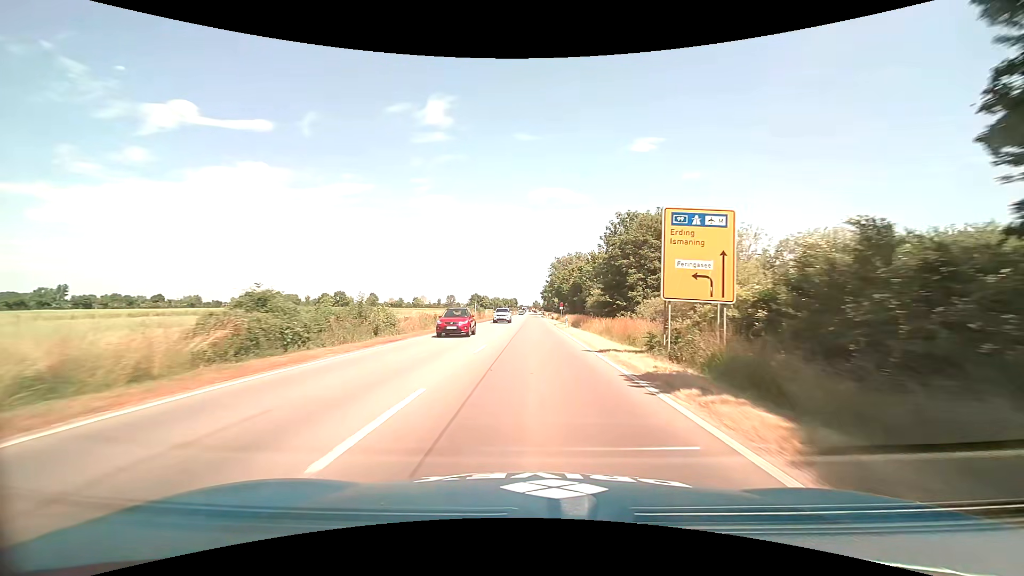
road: primary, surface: asphalt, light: Day
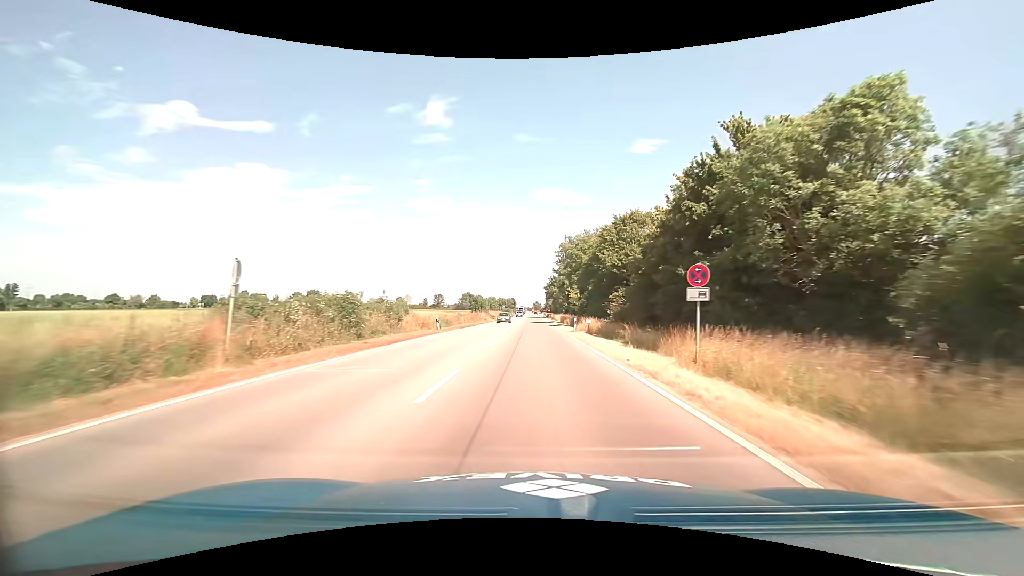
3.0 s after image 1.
(-0.4, +55.8) m; 0°
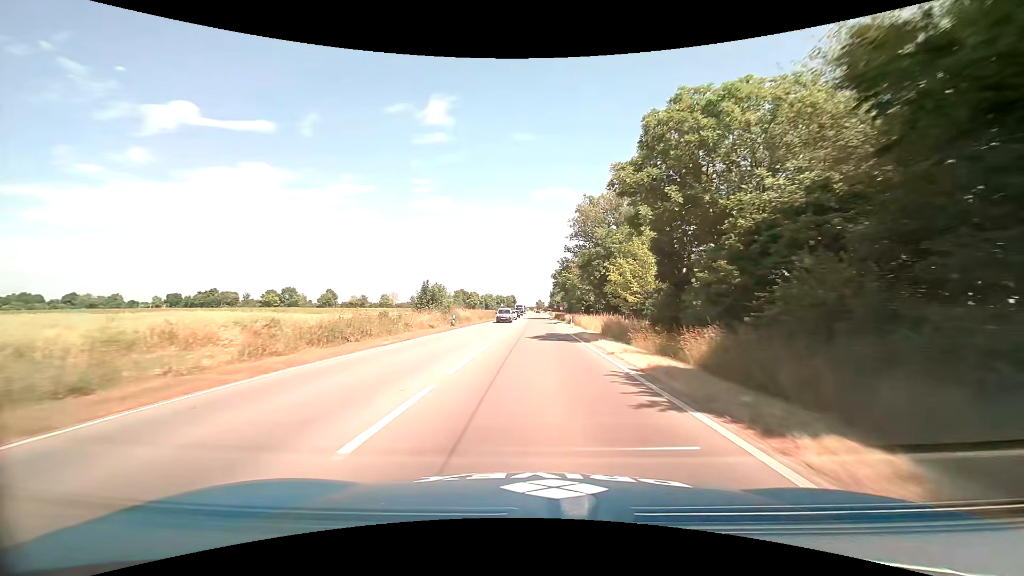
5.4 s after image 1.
(0.0, +44.4) m; 0°
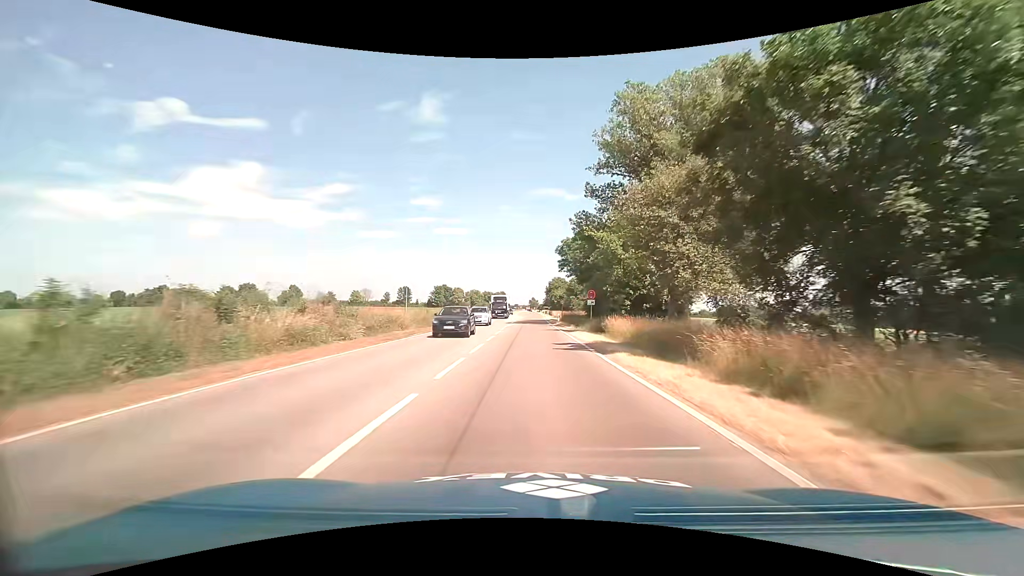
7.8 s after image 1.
(+0.2, +42.3) m; +1°
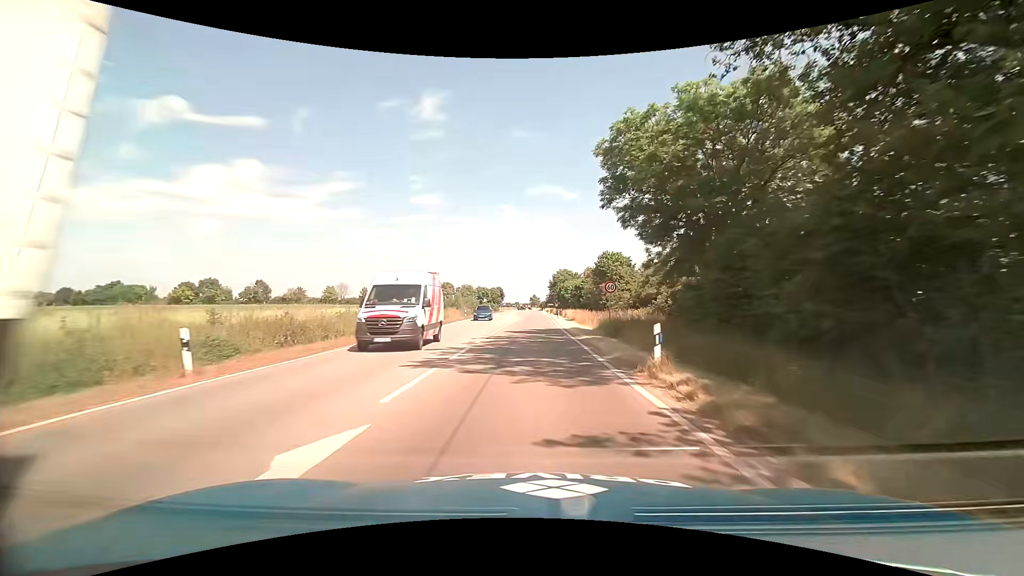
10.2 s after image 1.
(0.0, +38.0) m; -1°
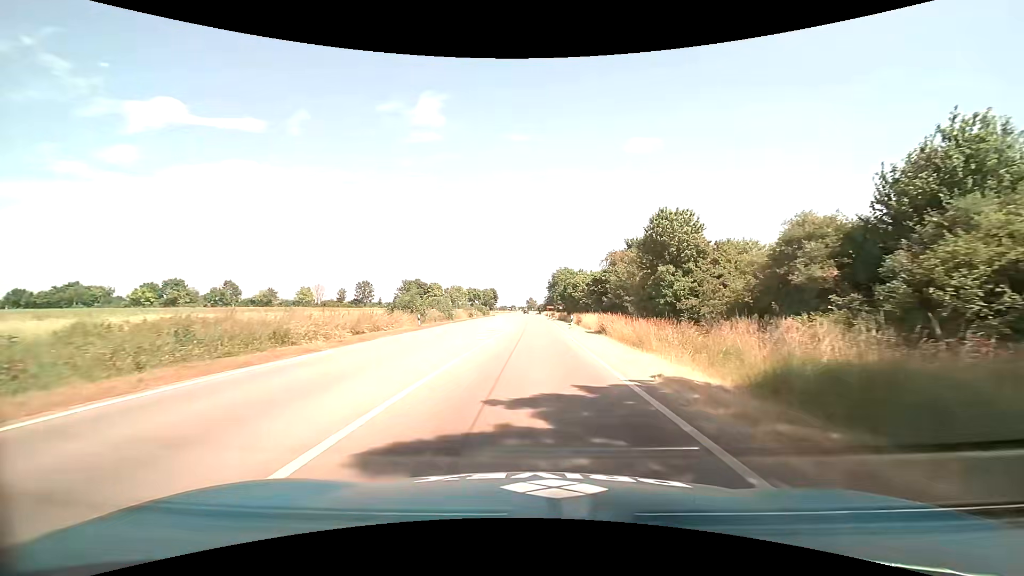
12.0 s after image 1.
(+0.2, +23.5) m; +1°
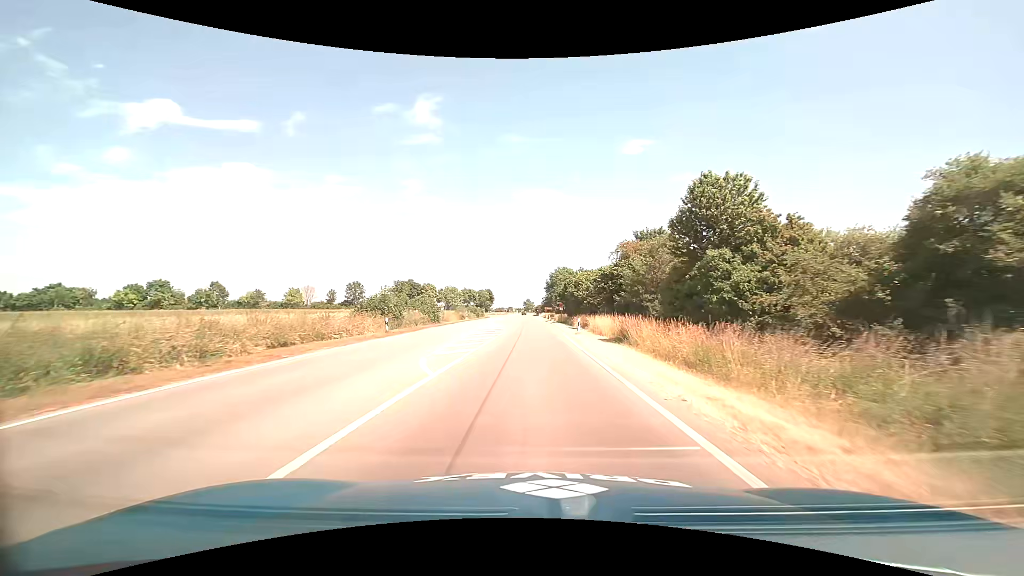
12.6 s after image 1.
(0.0, +7.6) m; 0°
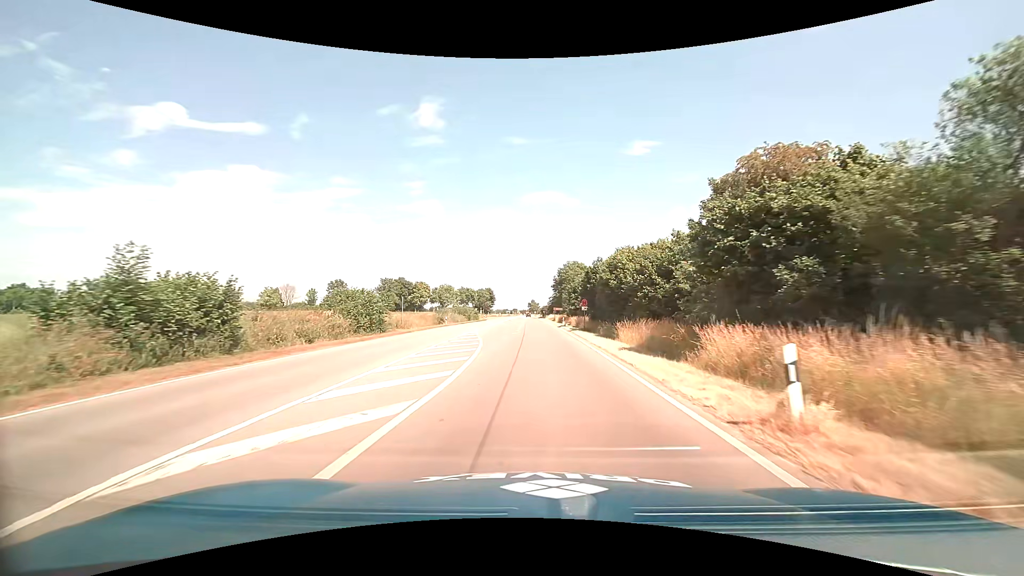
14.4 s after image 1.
(0.0, +23.6) m; 0°
(0, +10) (0, +20) (0, +30) (0, +40) (0, +50) (0, +60) (0, +70) (0, +80) (0, +90) (0, +100) m
